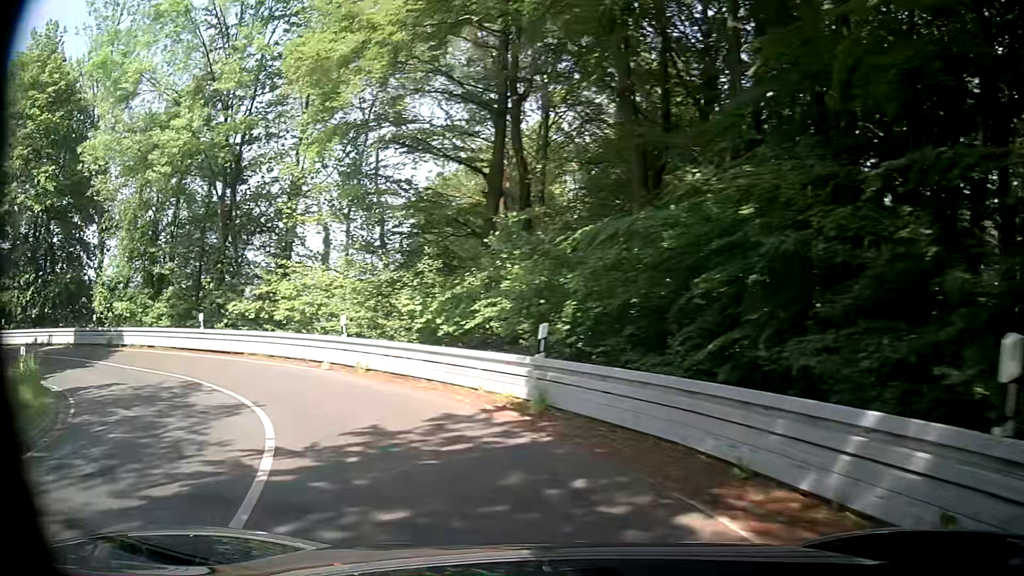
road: secondary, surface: asphalt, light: Day
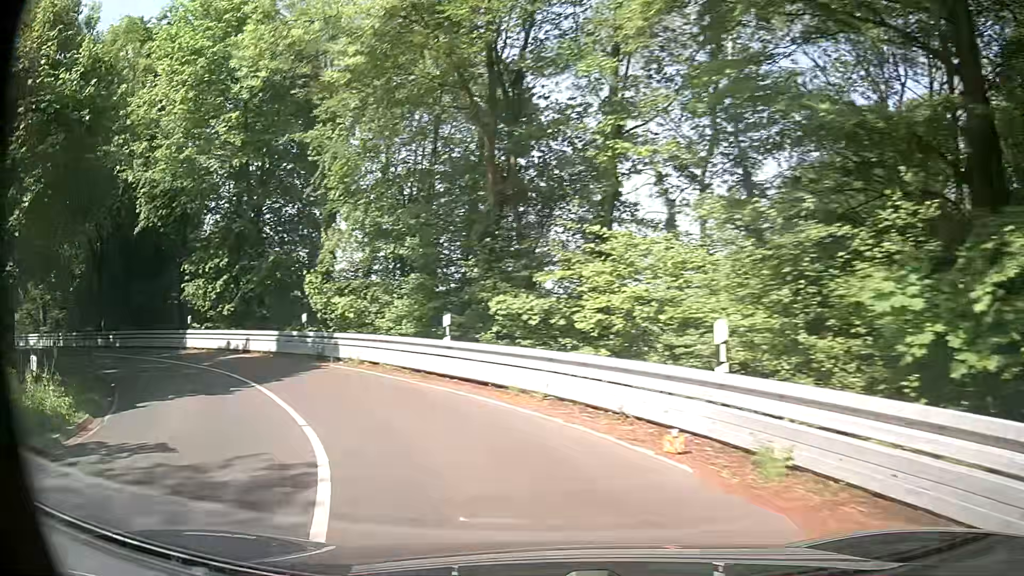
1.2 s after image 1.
(-2.3, +10.2) m; -28°
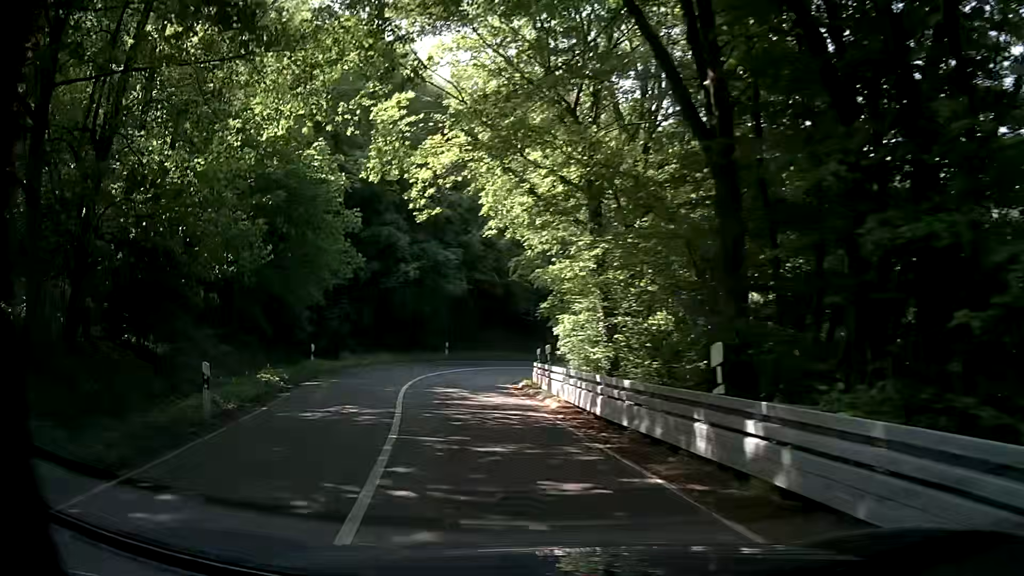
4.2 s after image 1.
(-15.0, +22.9) m; -62°
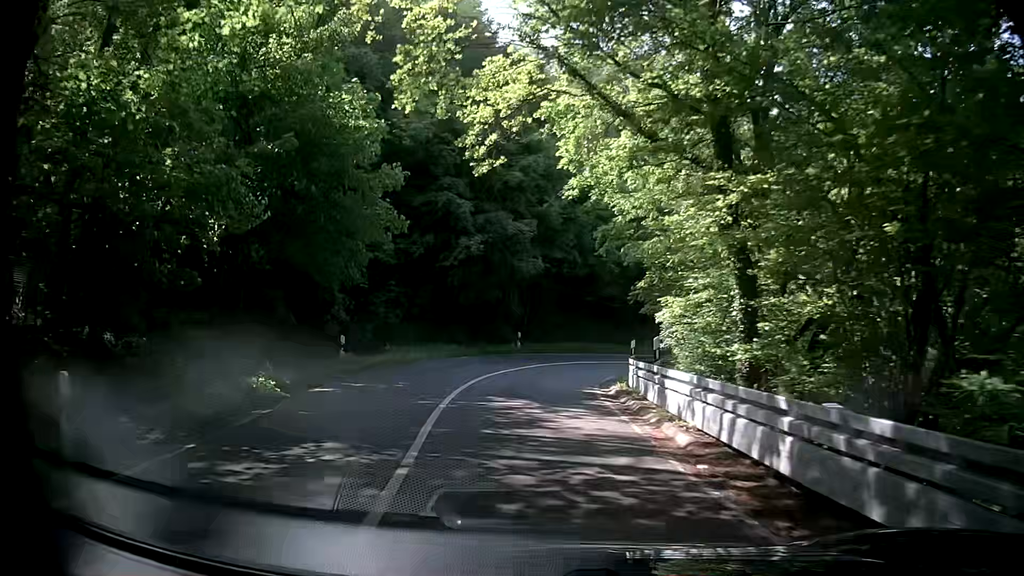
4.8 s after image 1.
(-0.4, +5.8) m; -9°
(0, +10) (-1, +20) (+1, +30) (+7, +38) (+15, +44) (+23, +50) (+31, +56) (+38, +63) (+44, +71) (+48, +80) m
